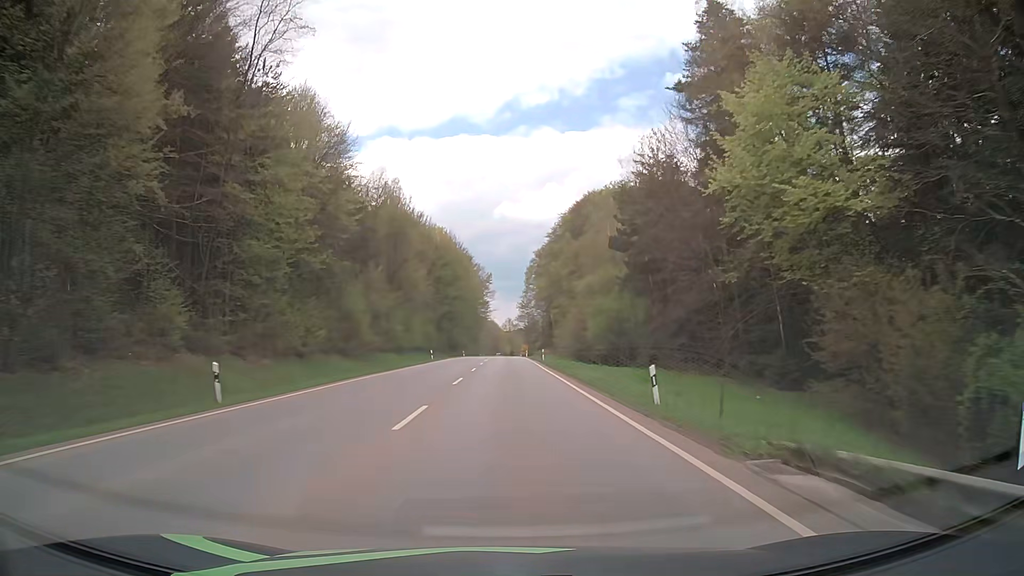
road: secondary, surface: asphalt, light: Day
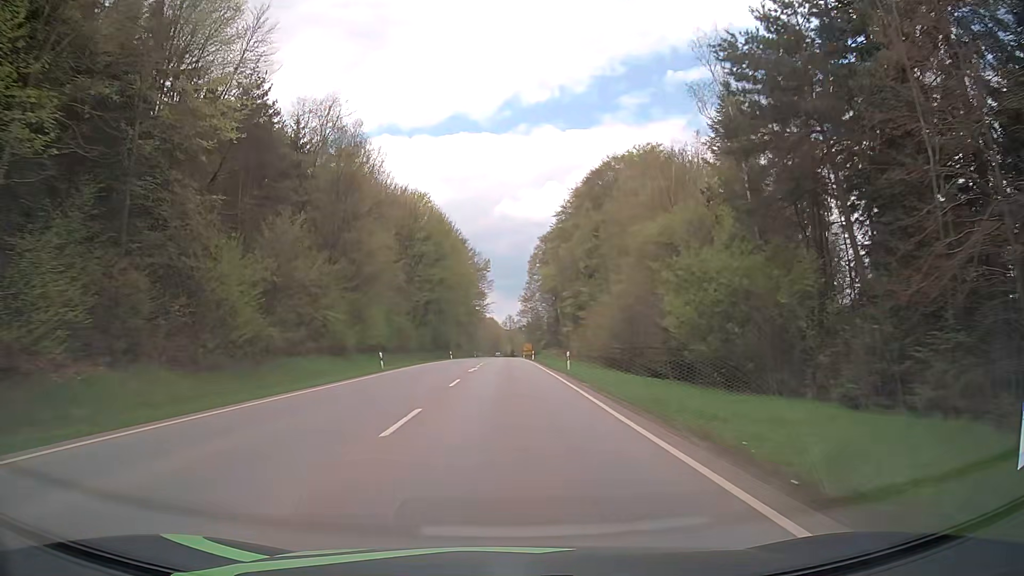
(0.0, +24.9) m; 0°
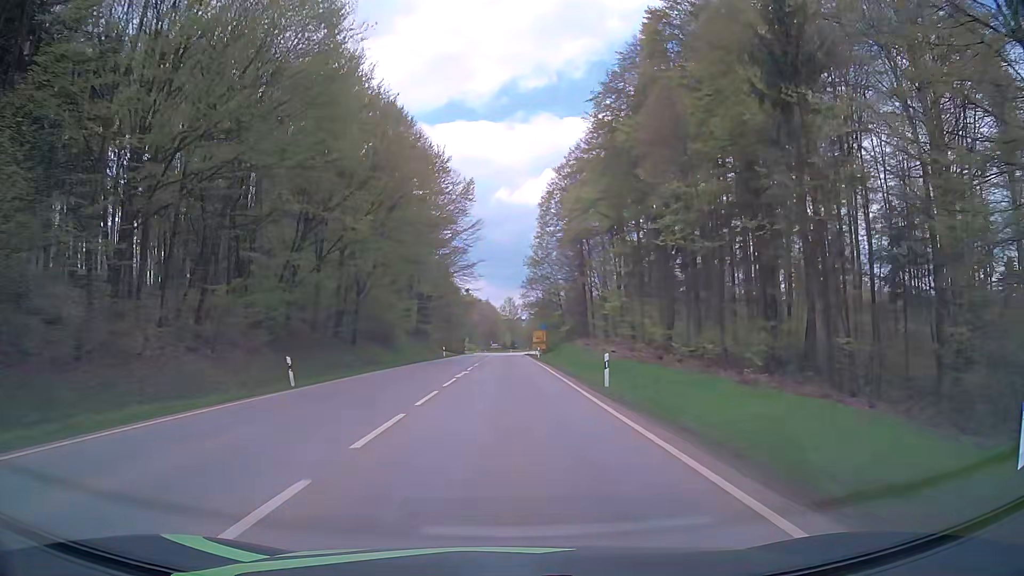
(0.0, +61.8) m; 0°
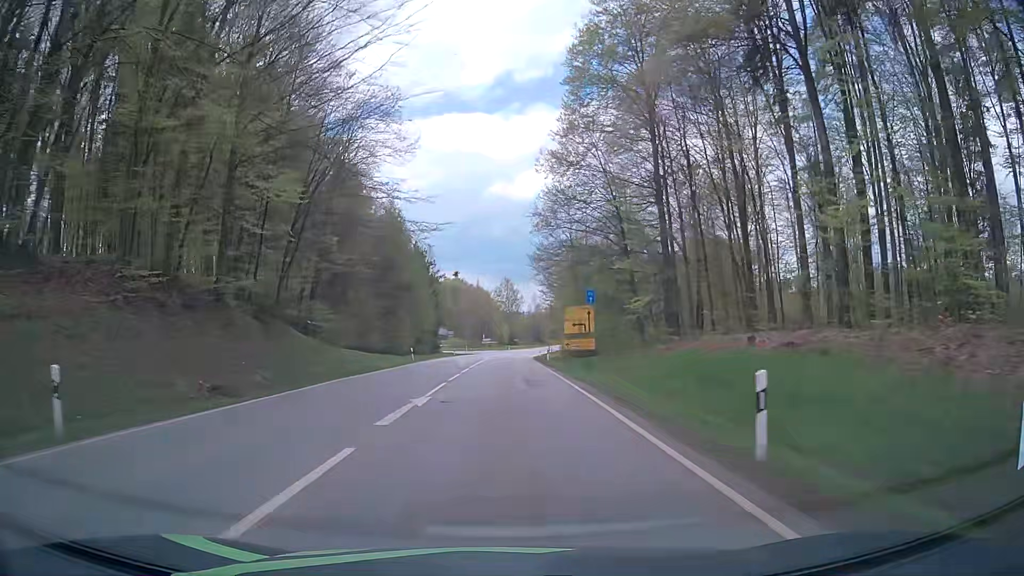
(+0.2, +58.1) m; 0°
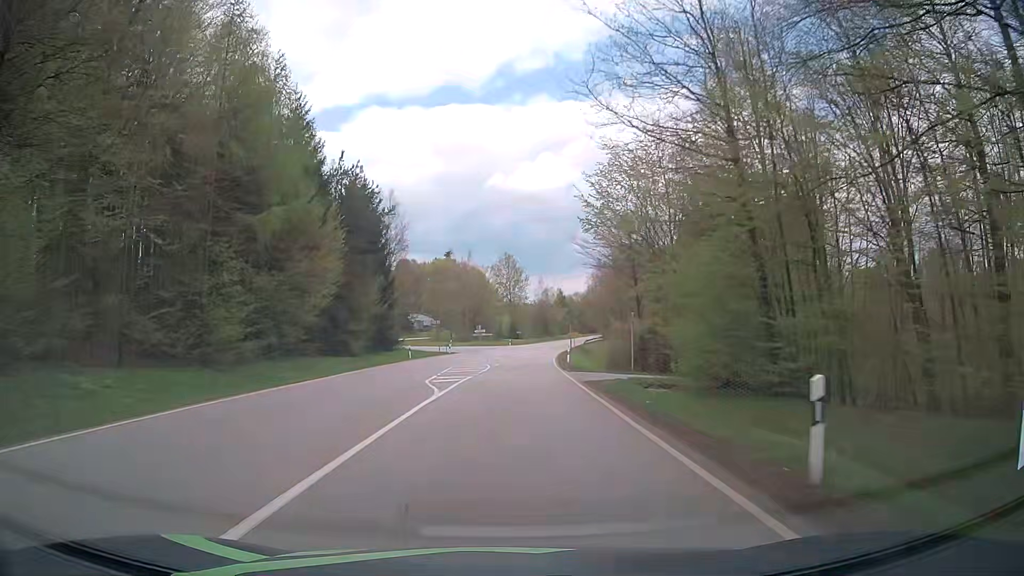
(+0.1, +43.3) m; 0°
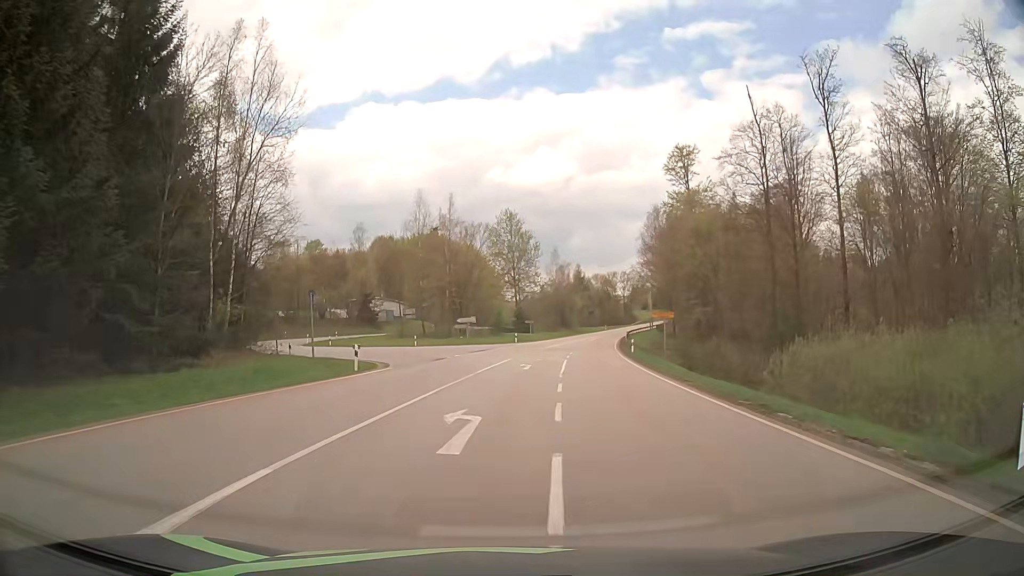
(+0.1, +46.5) m; 0°
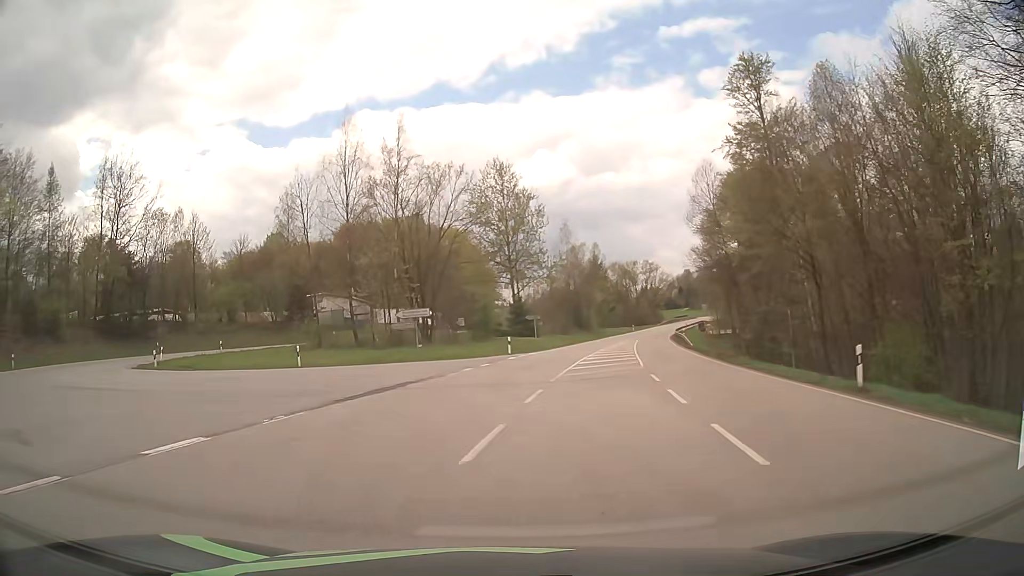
(+1.0, +33.8) m; 0°
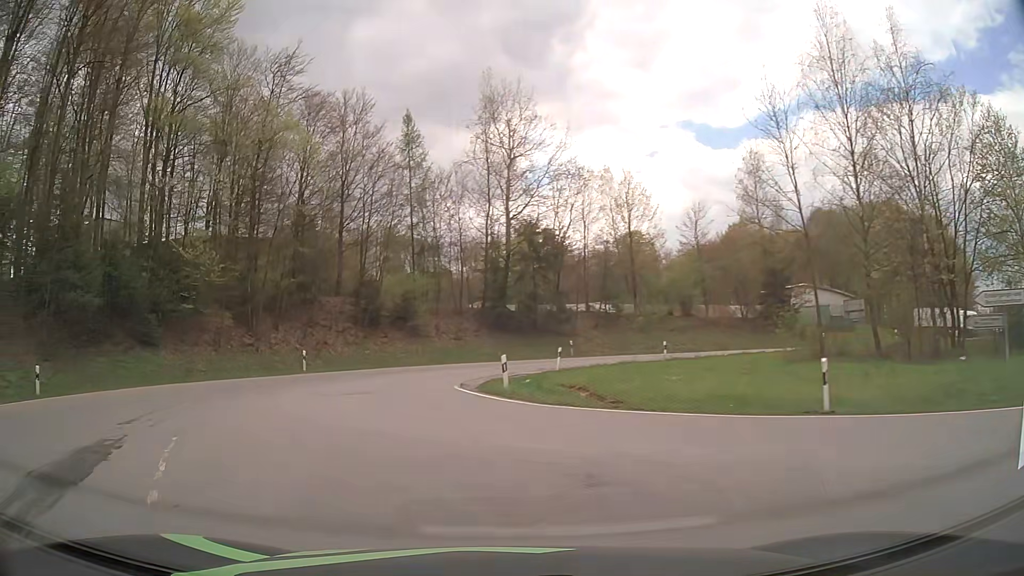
(-6.0, +18.1) m; -40°
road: tertiary
(-1, +10) (-3, +20) (-2, +29) (+4, +37) (+13, +42) (+23, +44) (+32, +47) (+42, +50) (+51, +54) (+60, +59) m
